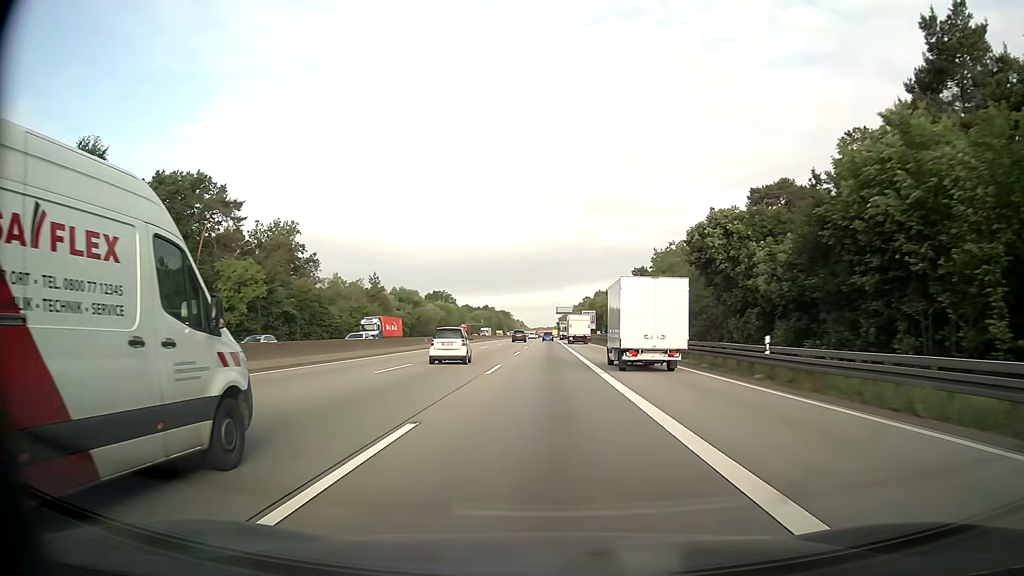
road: motorway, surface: asphalt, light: Day
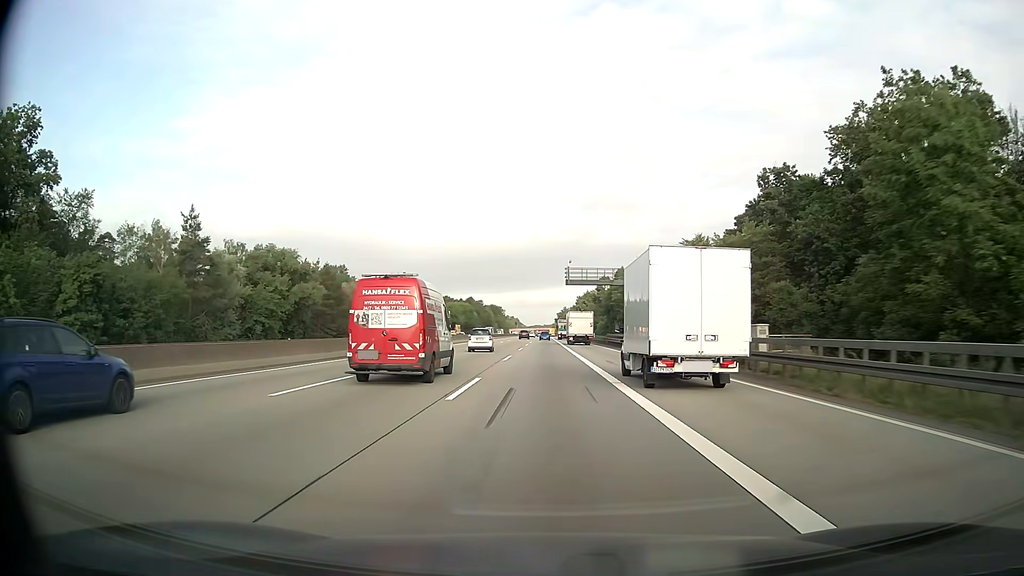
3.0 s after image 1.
(+0.1, +80.9) m; 0°
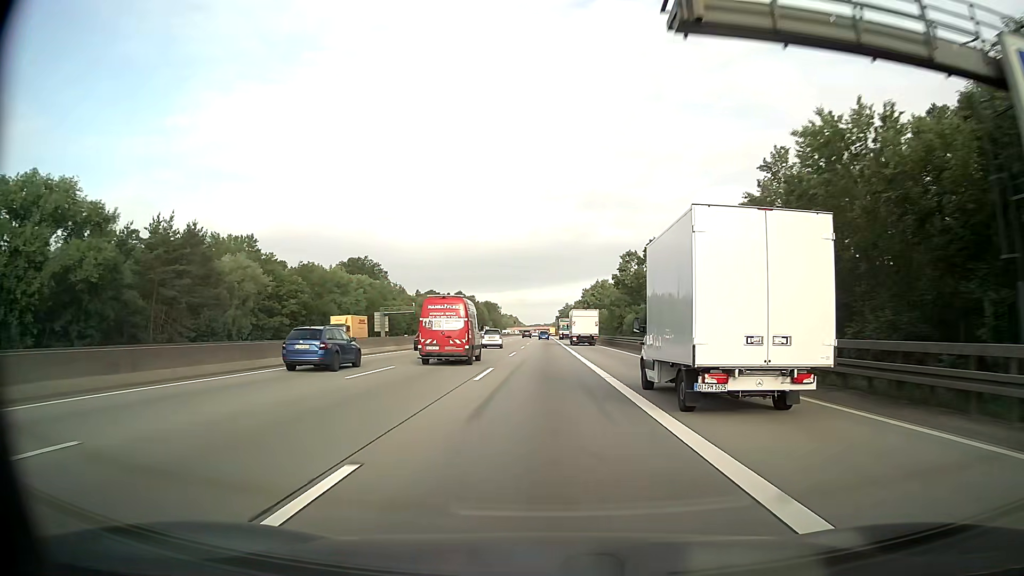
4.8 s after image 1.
(+0.1, +48.6) m; 0°
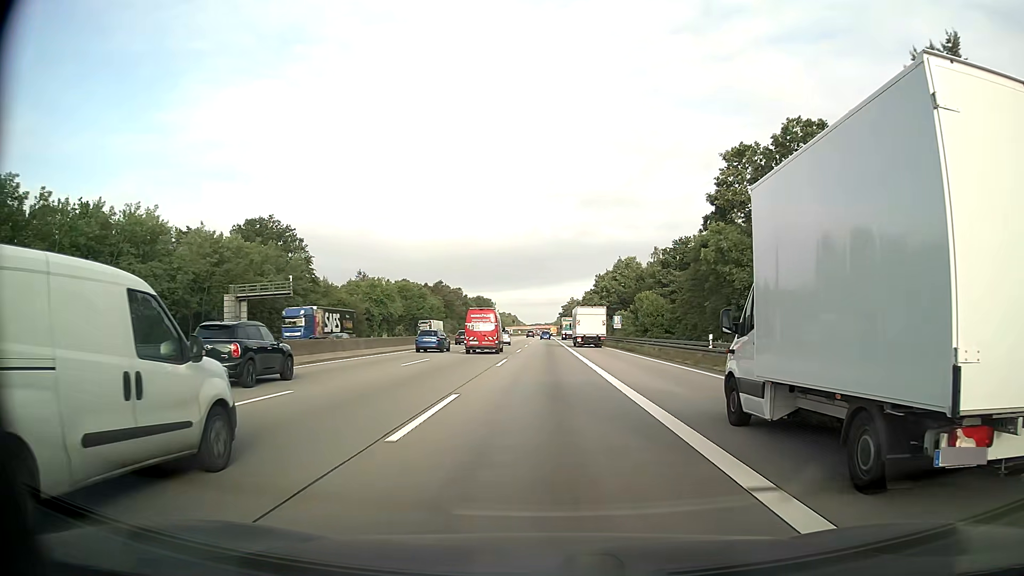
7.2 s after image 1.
(-0.1, +64.6) m; 0°
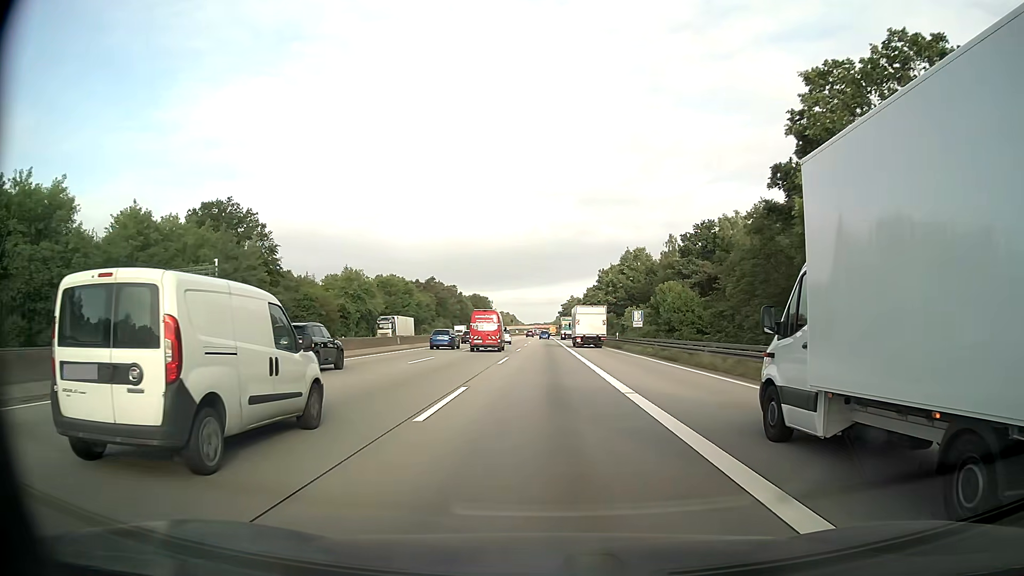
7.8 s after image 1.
(0.0, +16.2) m; 0°
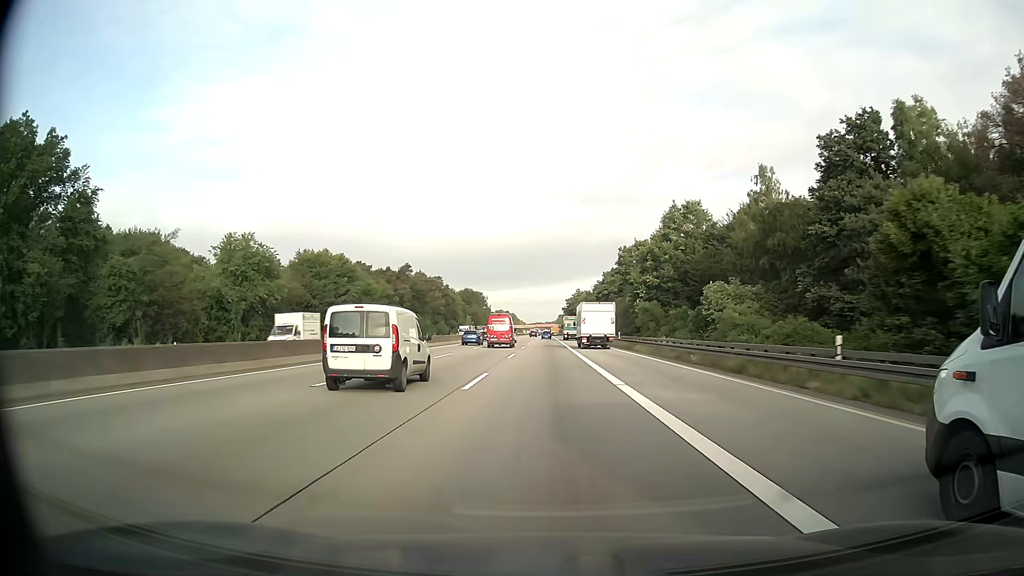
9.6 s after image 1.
(-0.1, +48.5) m; 0°
(0, +10) (0, +20) (0, +30) (0, +40) (0, +50) (0, +60) (0, +70) (0, +80) (0, +90) (0, +100) m
